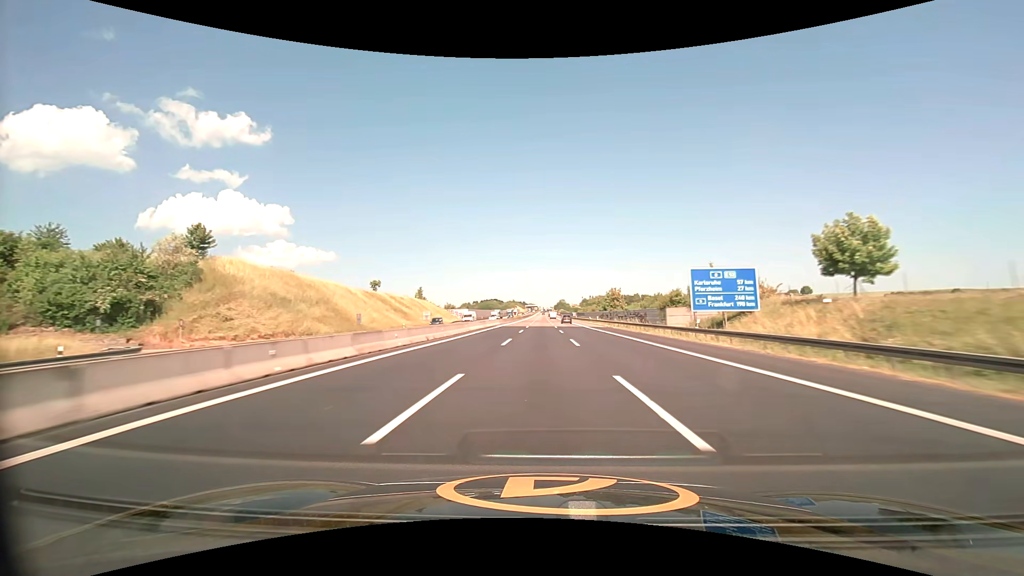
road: motorway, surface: asphalt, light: Day
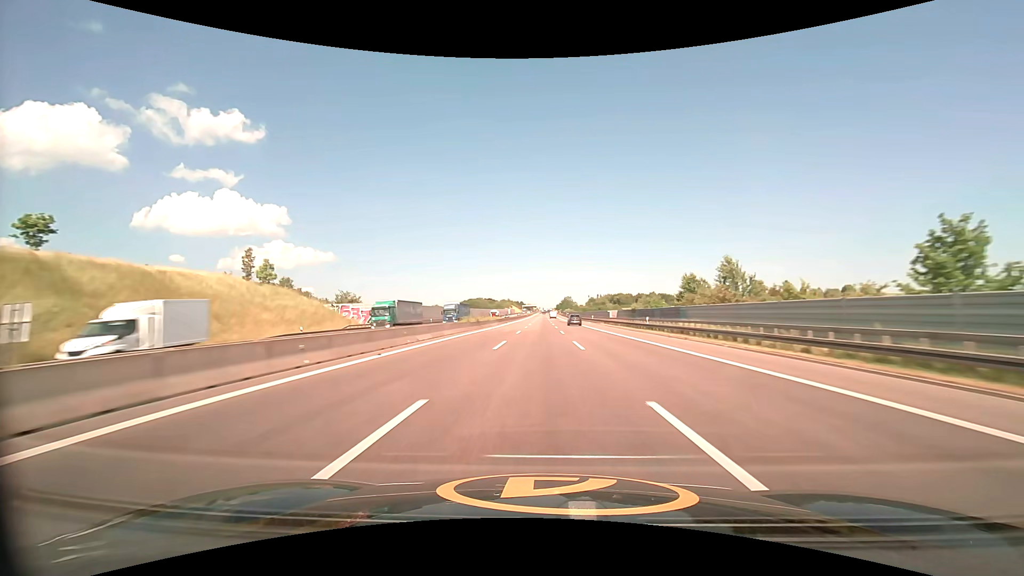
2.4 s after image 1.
(+0.1, +93.6) m; 0°
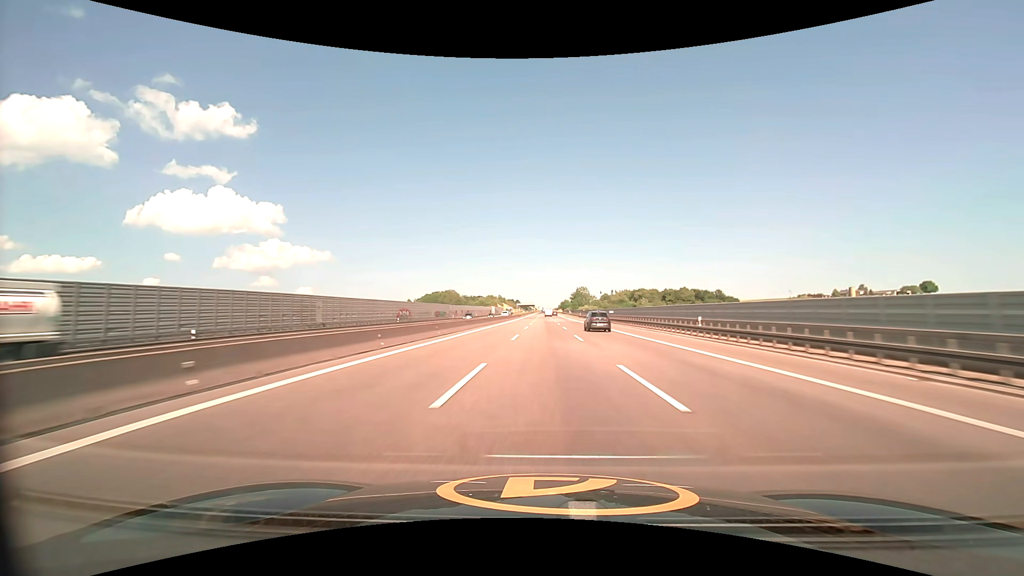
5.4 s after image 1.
(-0.3, +120.4) m; 0°
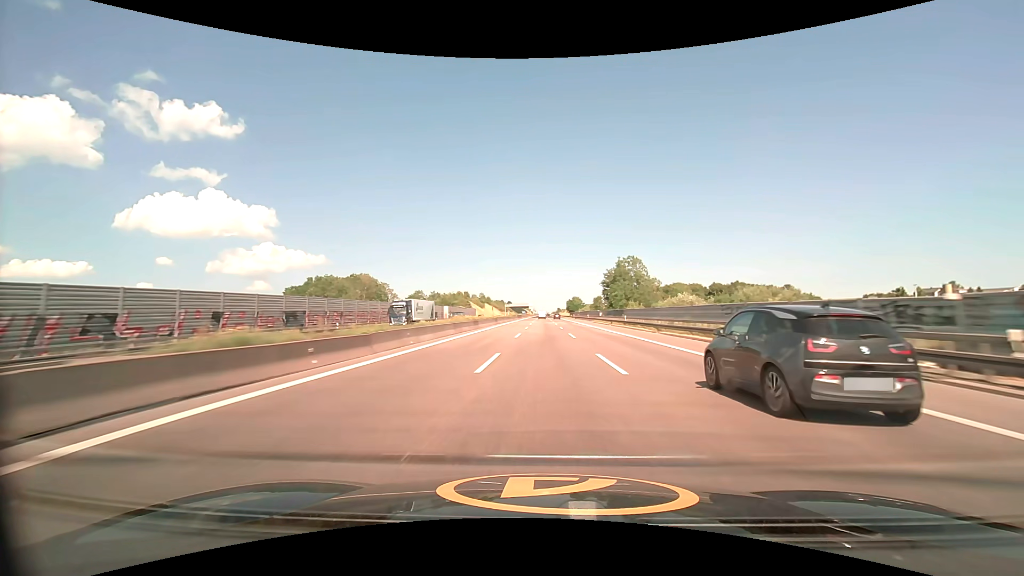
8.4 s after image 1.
(+0.7, +120.9) m; 0°
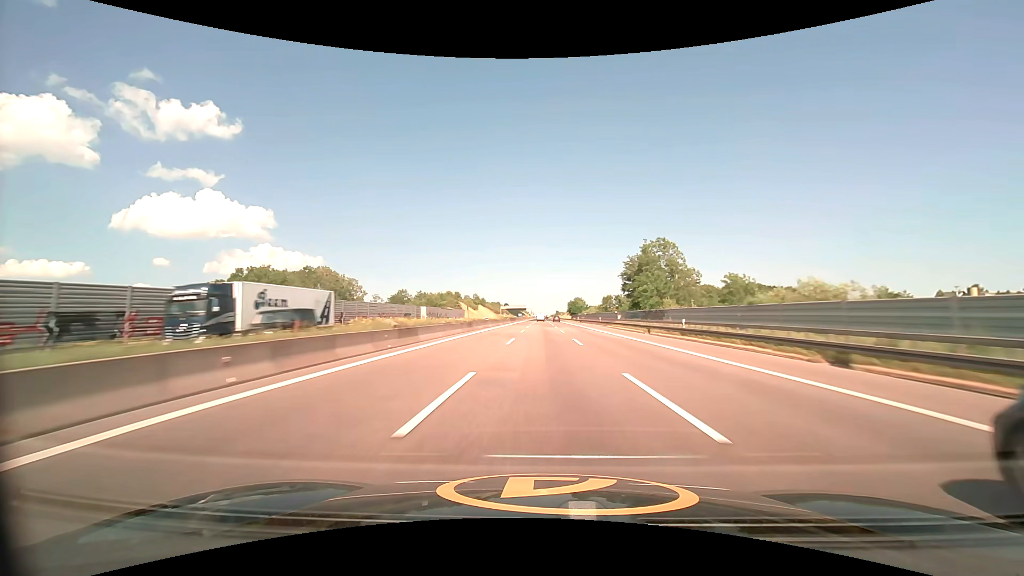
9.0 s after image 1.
(0.0, +24.3) m; 0°
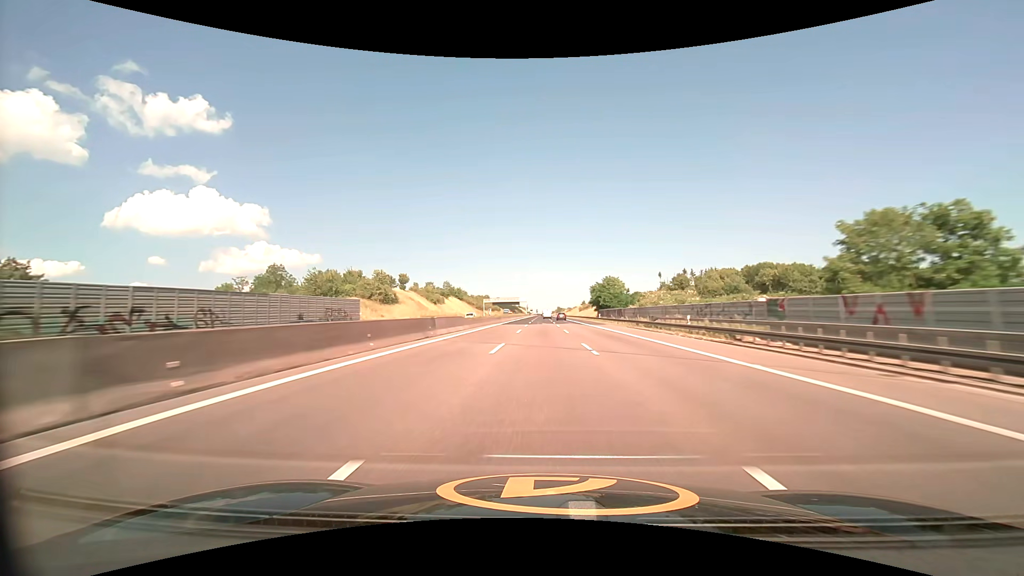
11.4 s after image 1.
(+0.1, +96.7) m; 0°
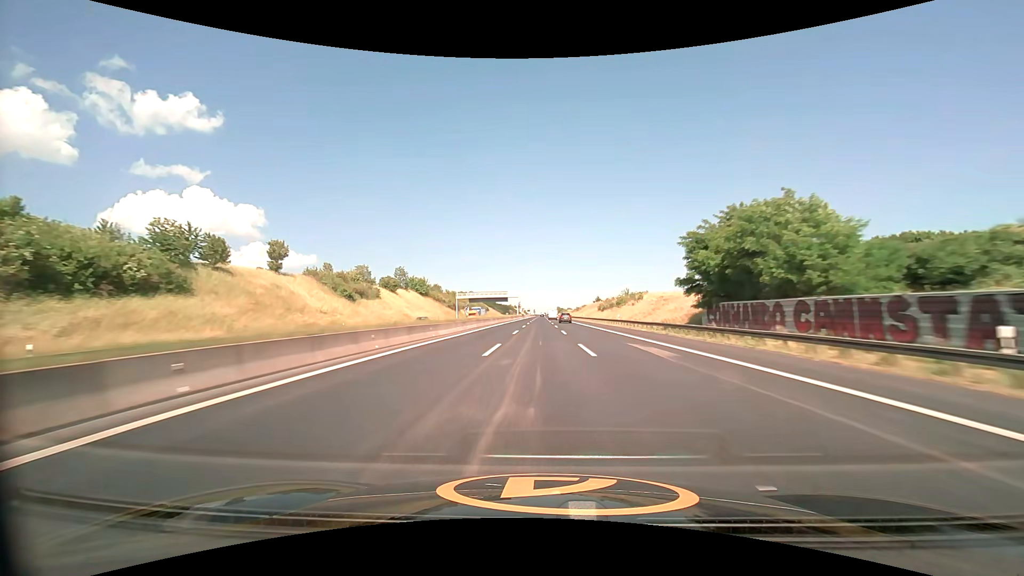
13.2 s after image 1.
(0.0, +72.3) m; 0°
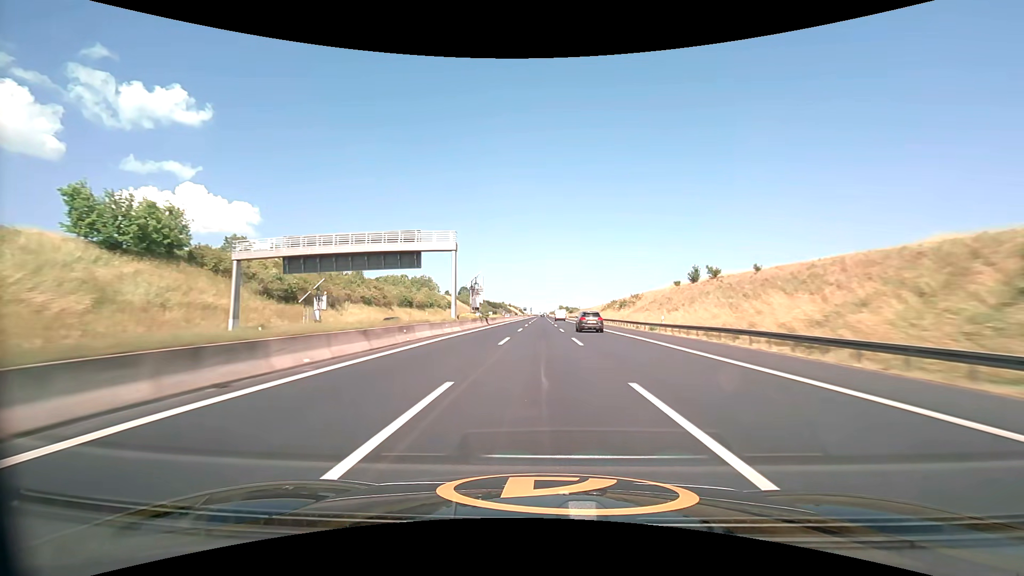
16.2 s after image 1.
(-0.1, +120.0) m; 0°
(0, +10) (0, +20) (0, +30) (0, +40) (0, +50) (0, +60) (0, +70) (0, +80) (0, +90) (0, +100) m
